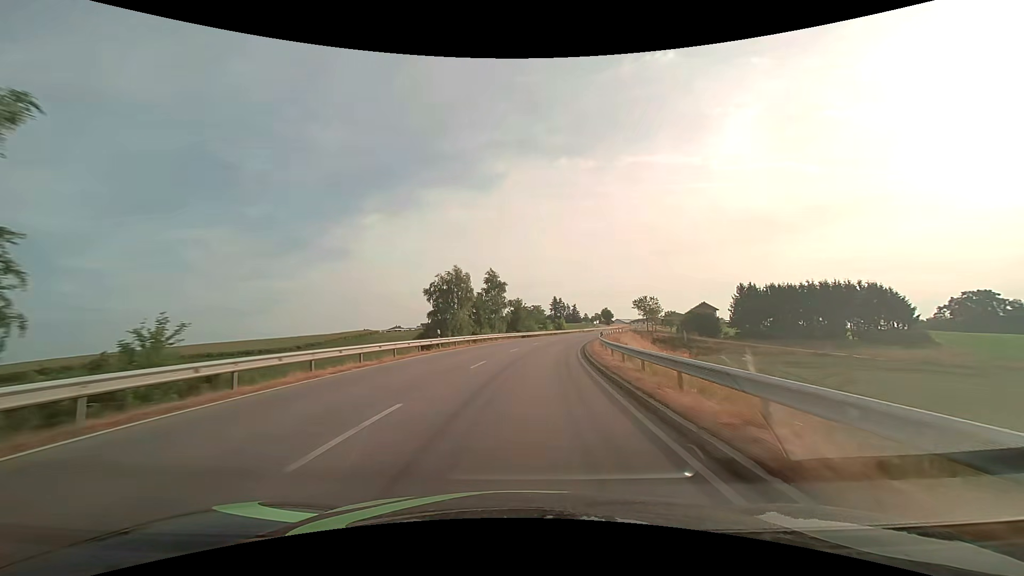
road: secondary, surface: asphalt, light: Day
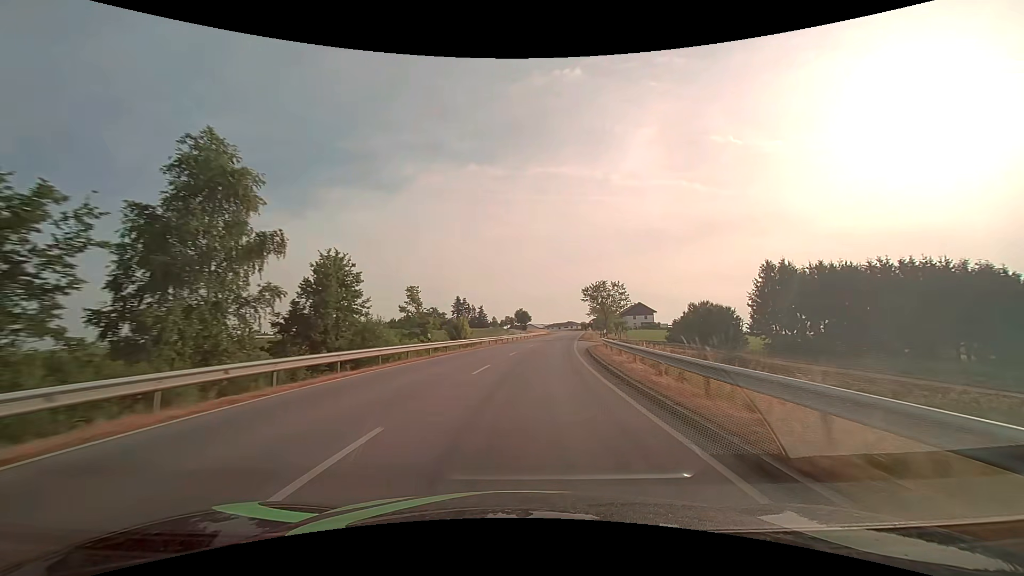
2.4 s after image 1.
(+4.9, +49.5) m; +11°
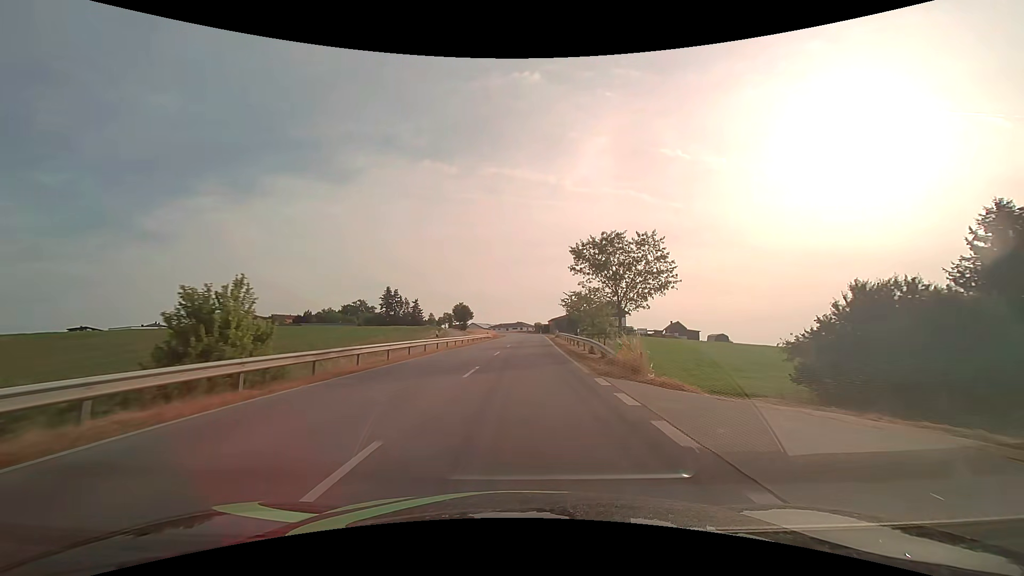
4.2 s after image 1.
(+2.2, +37.1) m; +6°
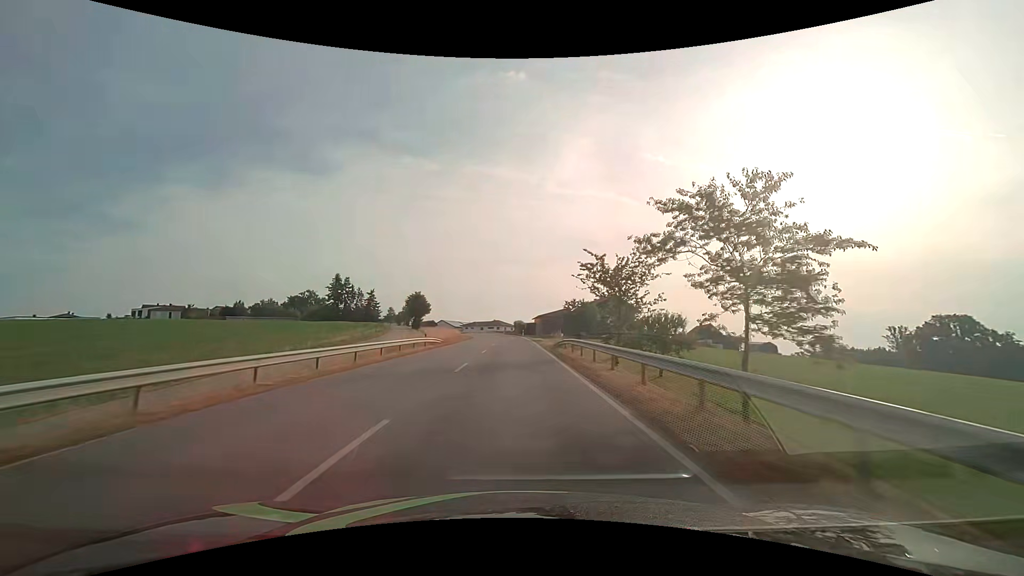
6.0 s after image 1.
(+1.0, +34.1) m; +3°
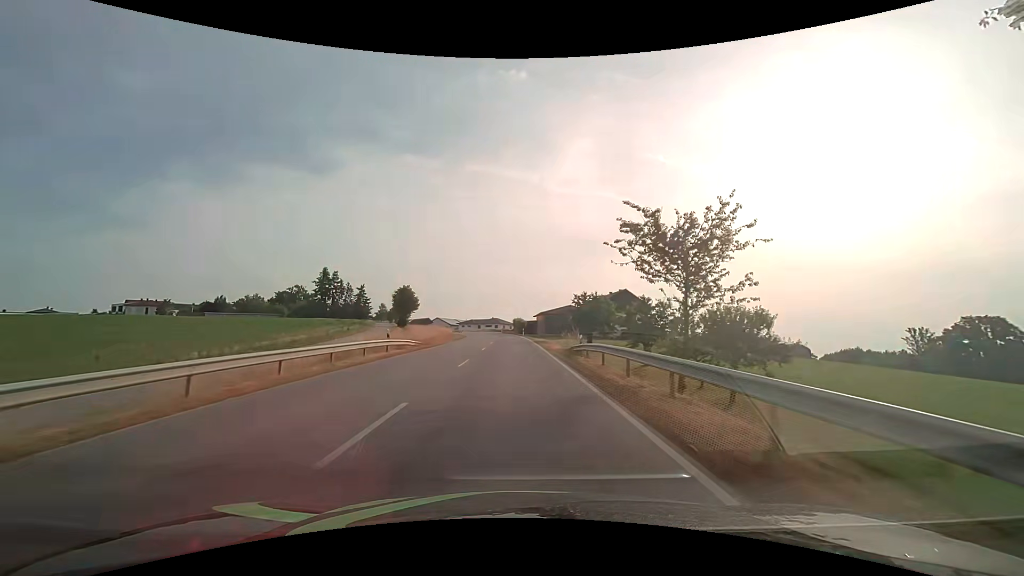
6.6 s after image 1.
(0.0, +10.5) m; 0°
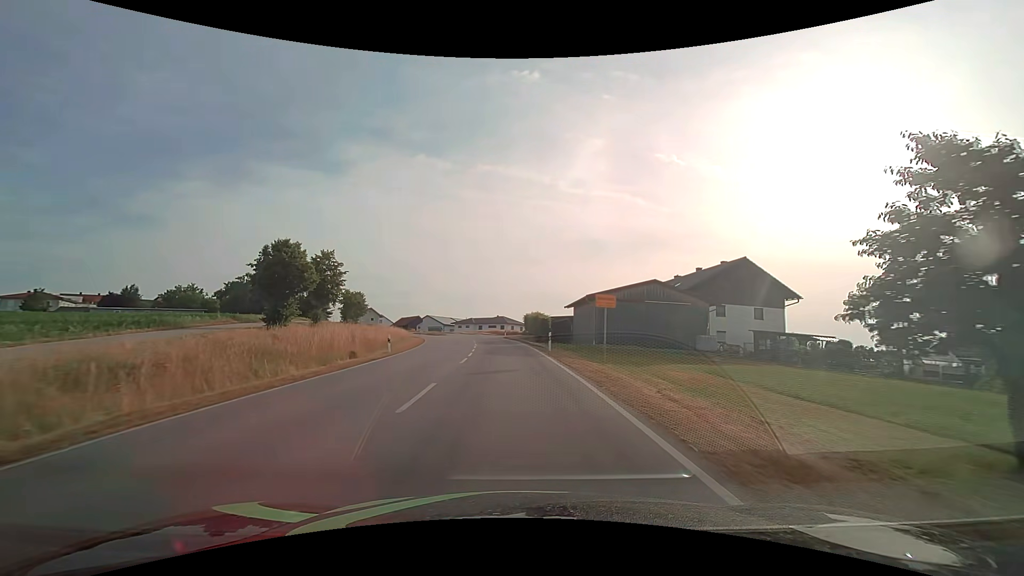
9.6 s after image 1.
(-0.2, +44.1) m; -1°
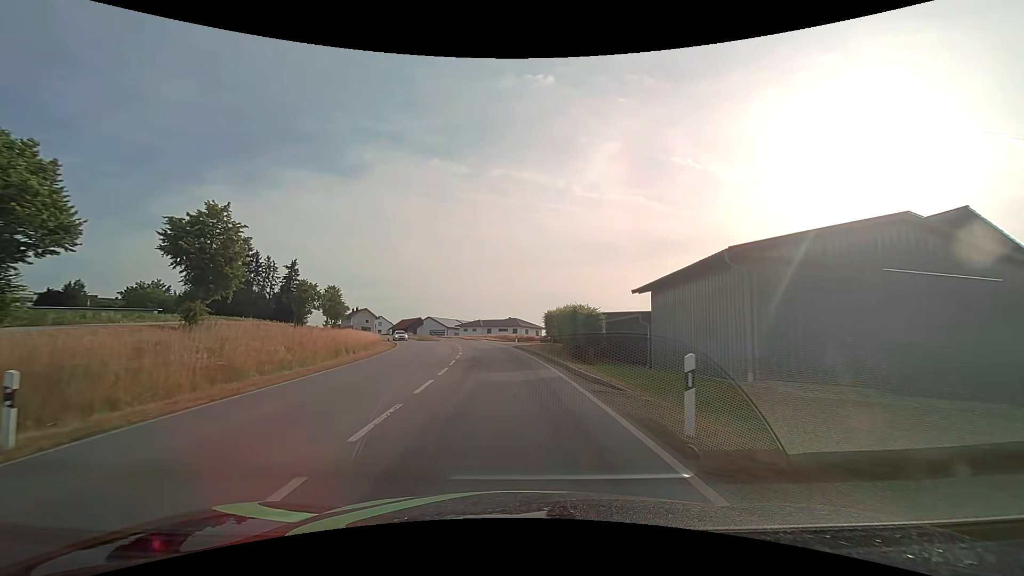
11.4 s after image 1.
(-0.2, +21.7) m; -1°
